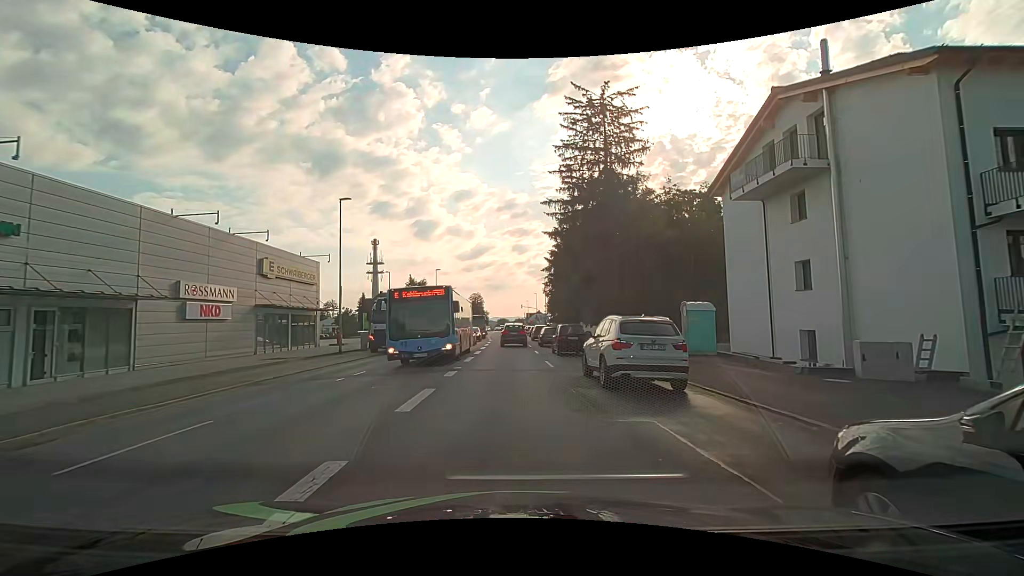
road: tertiary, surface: asphalt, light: Day
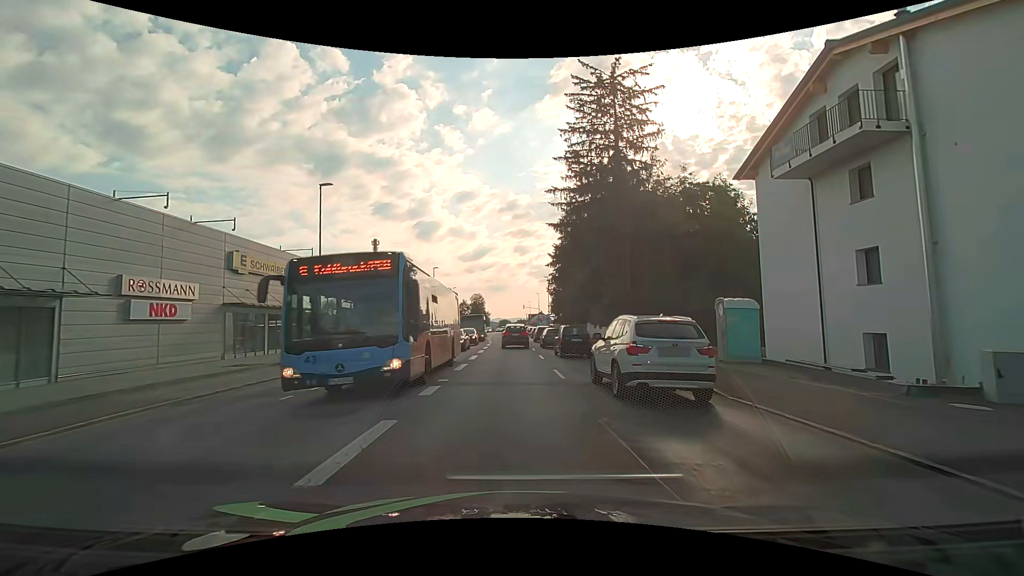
(0.0, +3.7) m; -1°
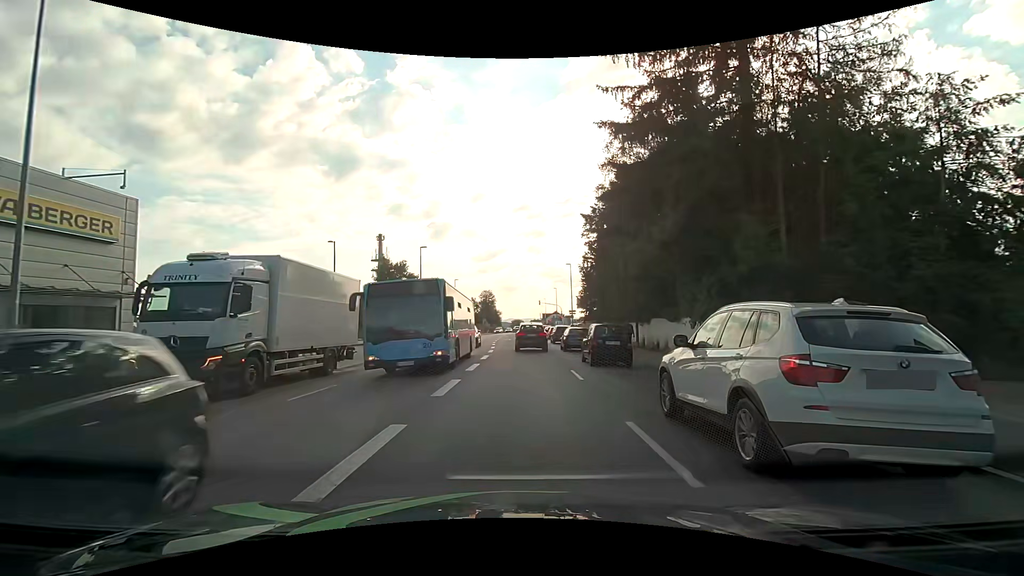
(-0.3, +18.5) m; -2°
(0, +10) (0, +20) (0, +30) (0, +40) (-1, +50) (0, +60) (0, +70) (0, +80) (0, +90) (+1, +100) m
